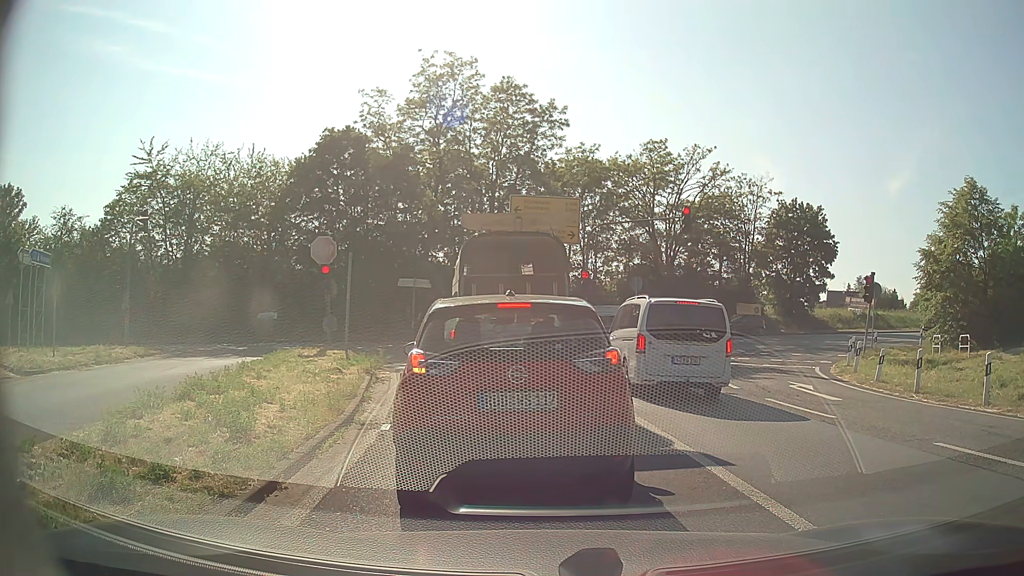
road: motorway_link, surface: asphalt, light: Day
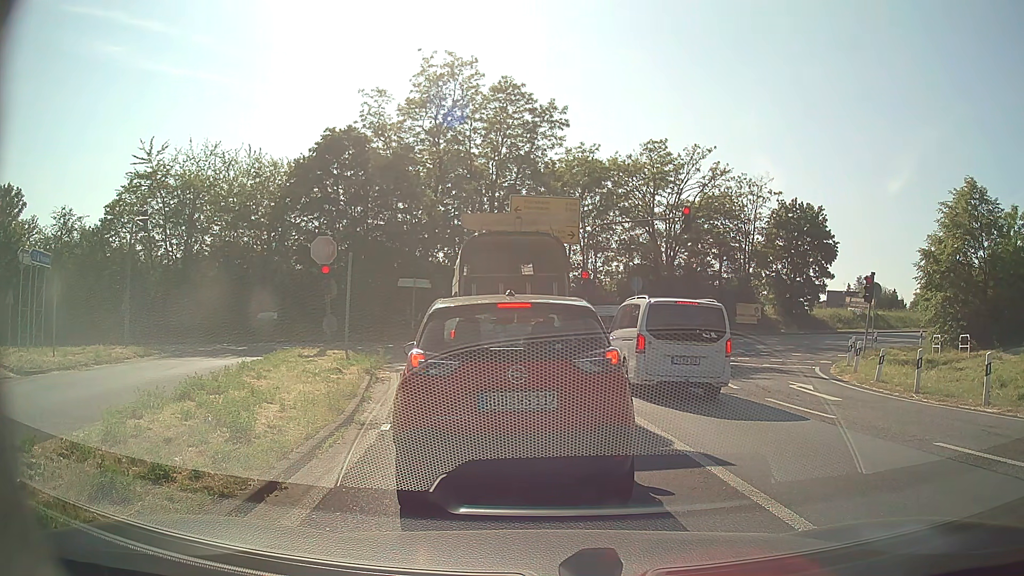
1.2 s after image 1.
(0.0, 0.0) m; 0°
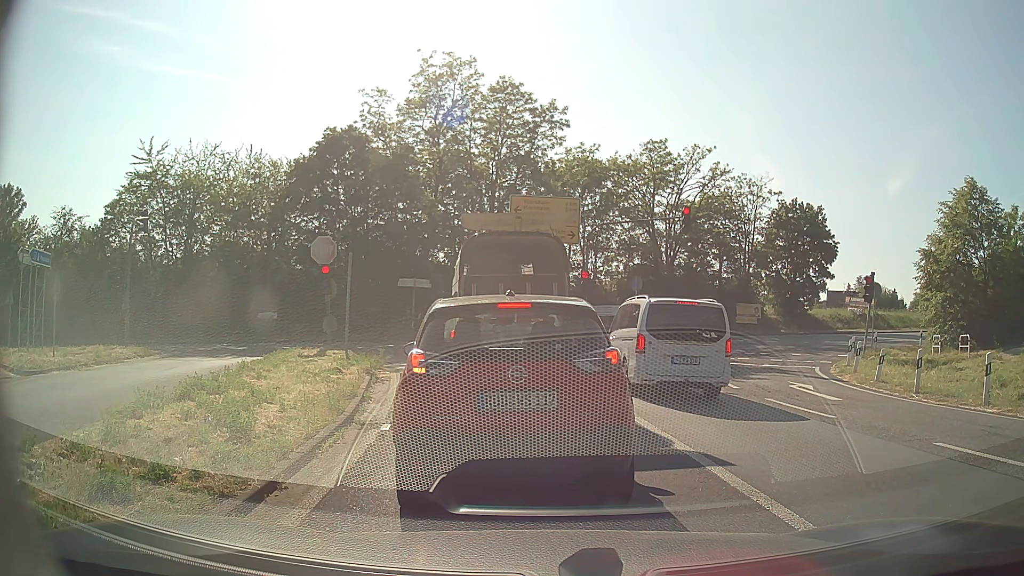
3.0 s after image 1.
(0.0, 0.0) m; 0°
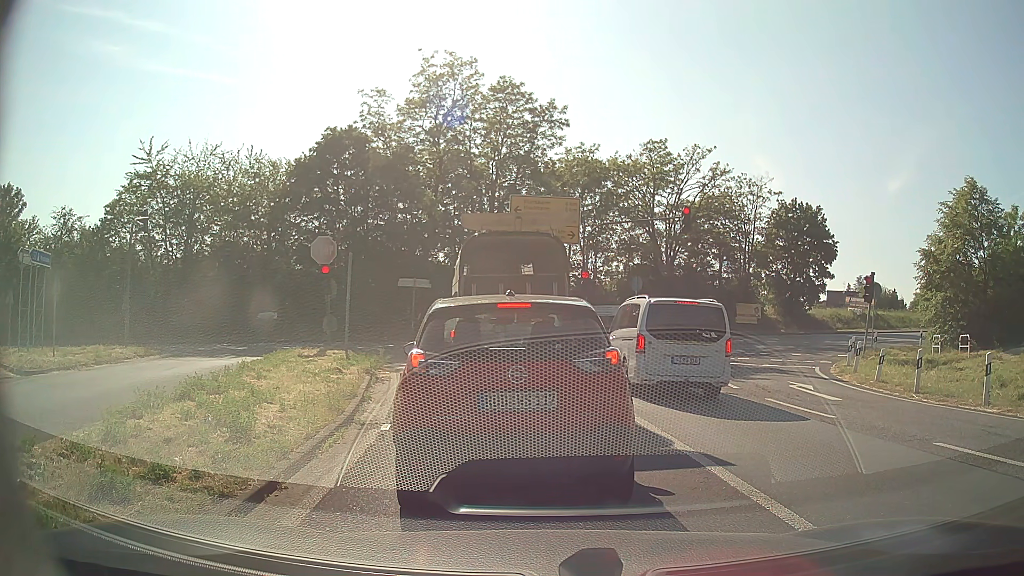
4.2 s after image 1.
(0.0, 0.0) m; 0°
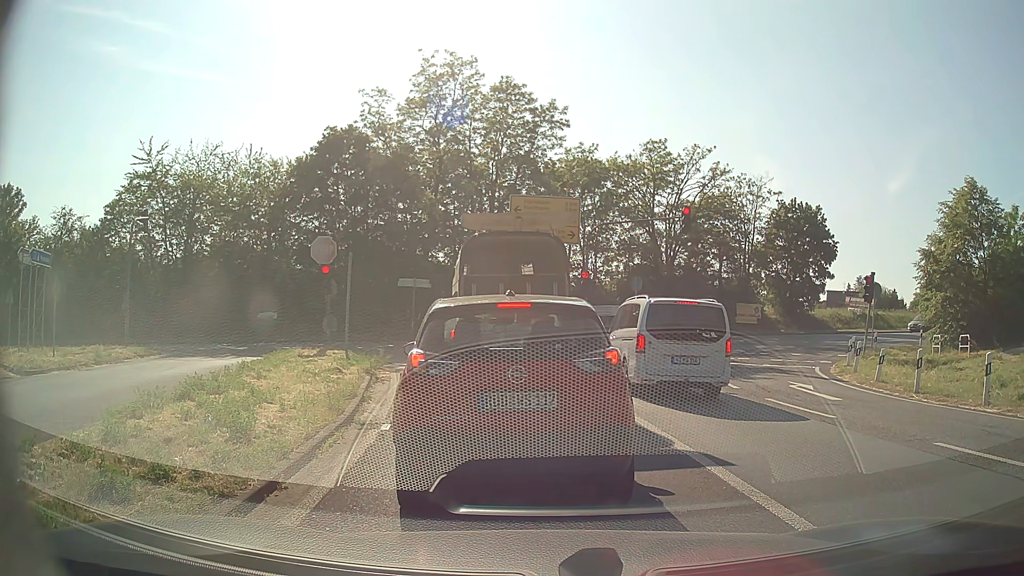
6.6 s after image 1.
(0.0, 0.0) m; 0°
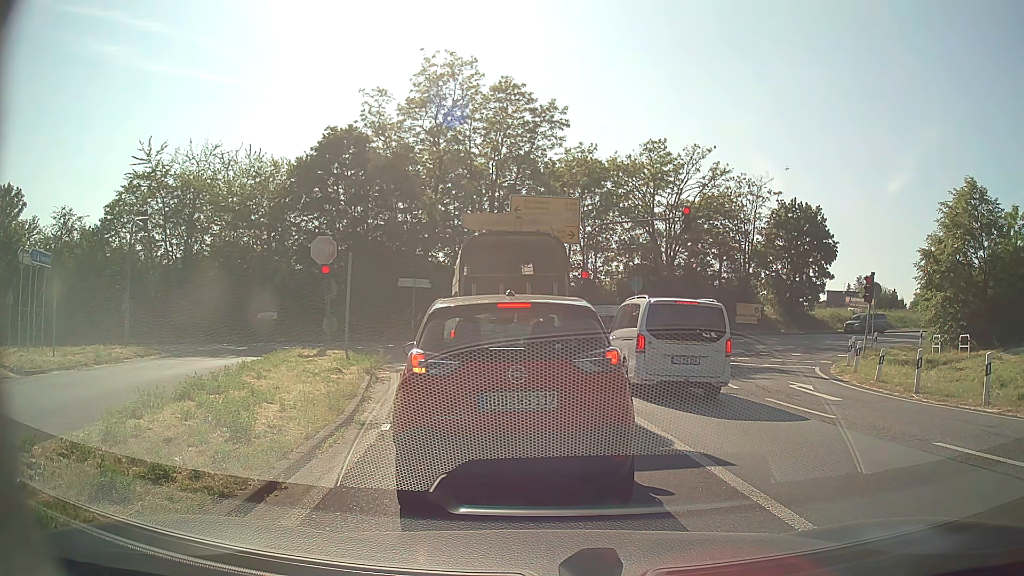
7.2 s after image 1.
(0.0, 0.0) m; 0°
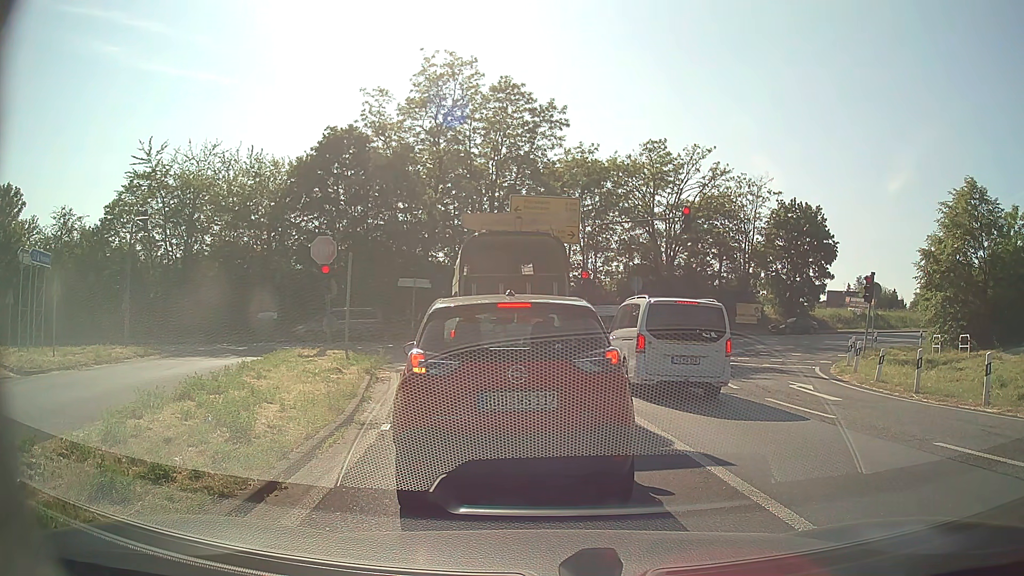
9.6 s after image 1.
(0.0, 0.0) m; 0°
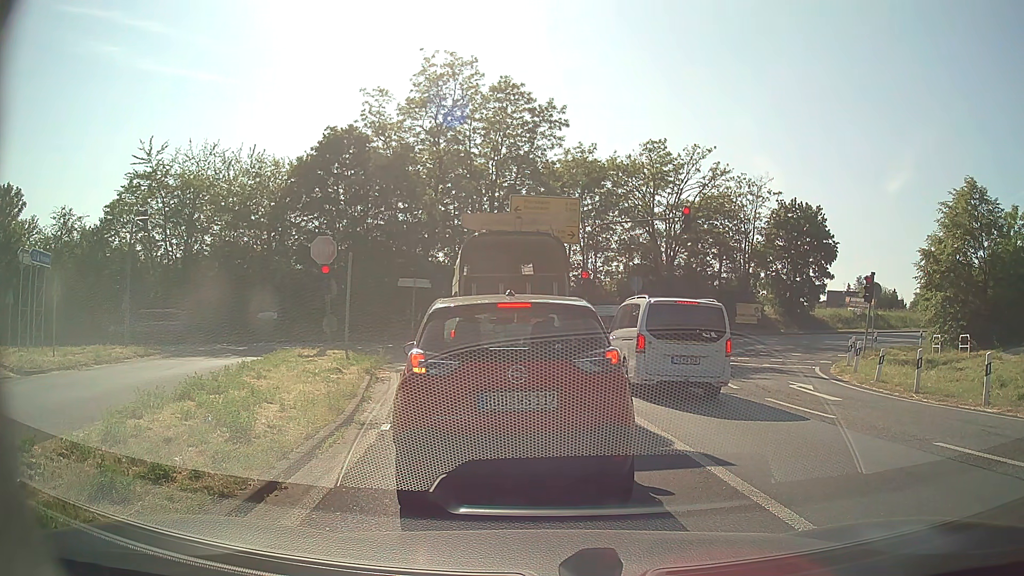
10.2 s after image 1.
(0.0, 0.0) m; 0°
(-1, +10) (-3, +20) (-7, +29) (-15, +34) (-25, +33) (-34, +29) (-43, +25) (-52, +20) (-61, +16) (-70, +11) m
